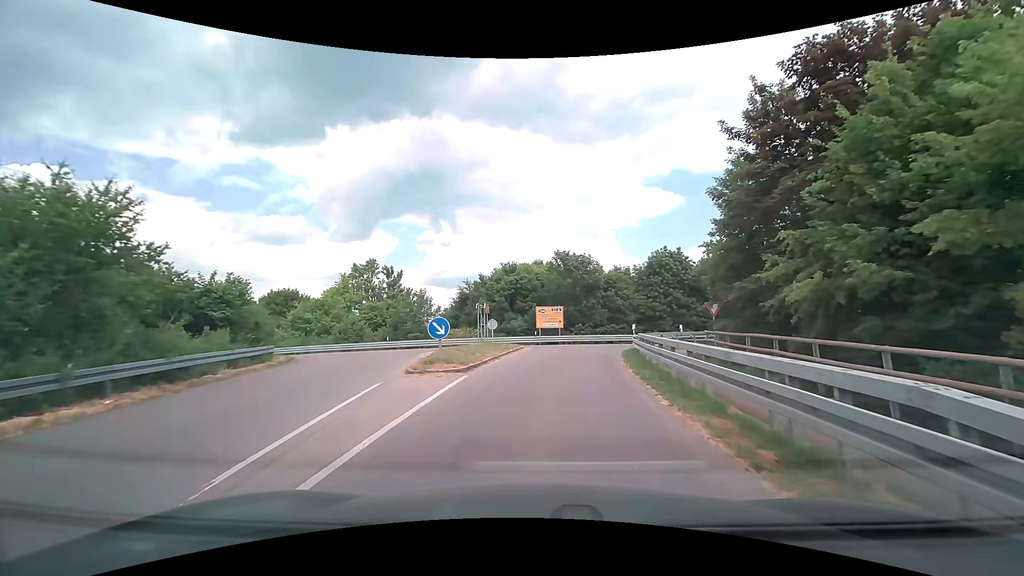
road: tertiary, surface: asphalt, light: Day
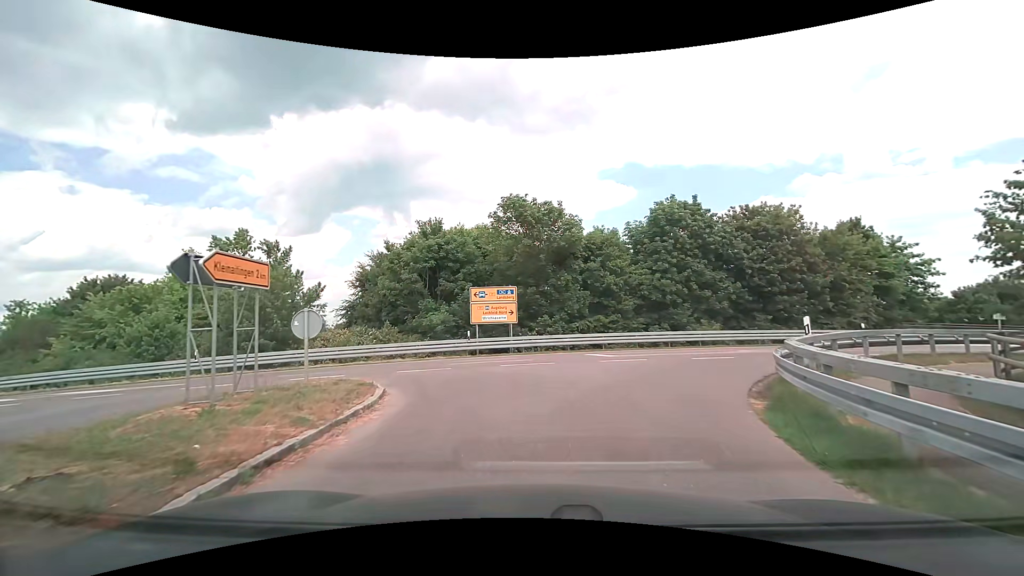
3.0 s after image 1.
(+1.1, +19.7) m; +5°
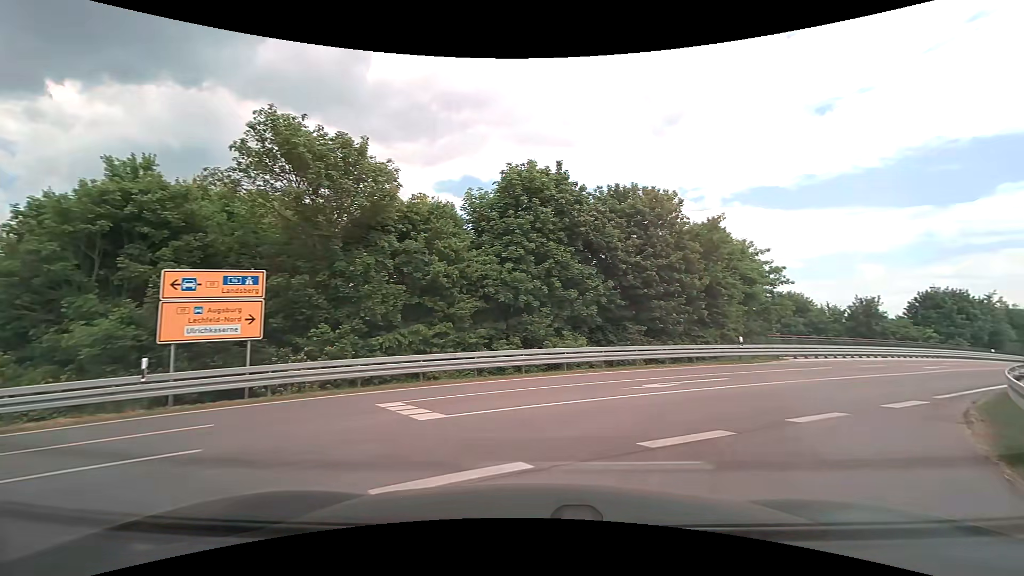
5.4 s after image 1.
(+1.2, +11.3) m; +18°
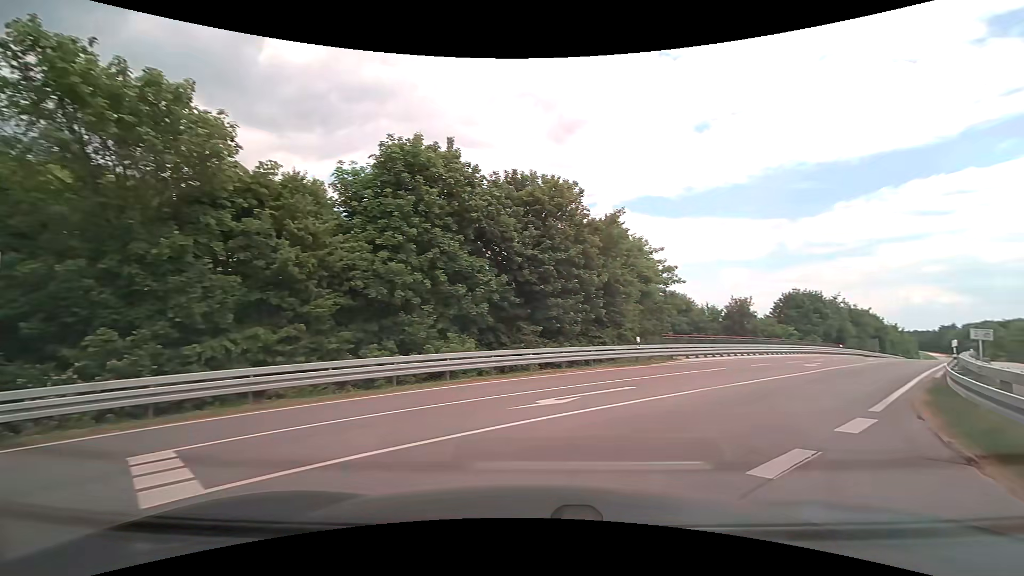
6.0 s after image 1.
(+0.3, +3.3) m; +11°
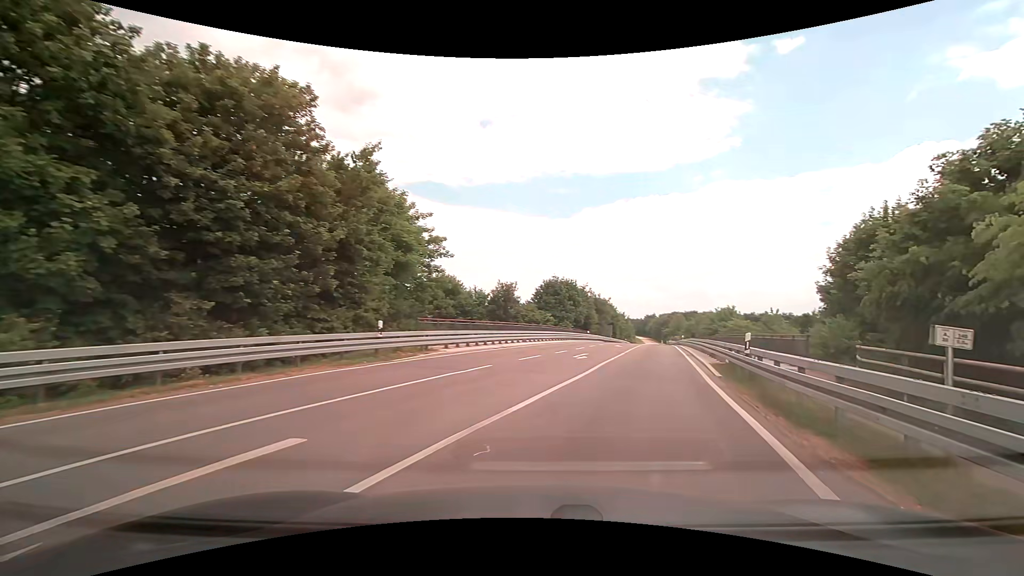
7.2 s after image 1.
(+1.7, +7.5) m; +26°
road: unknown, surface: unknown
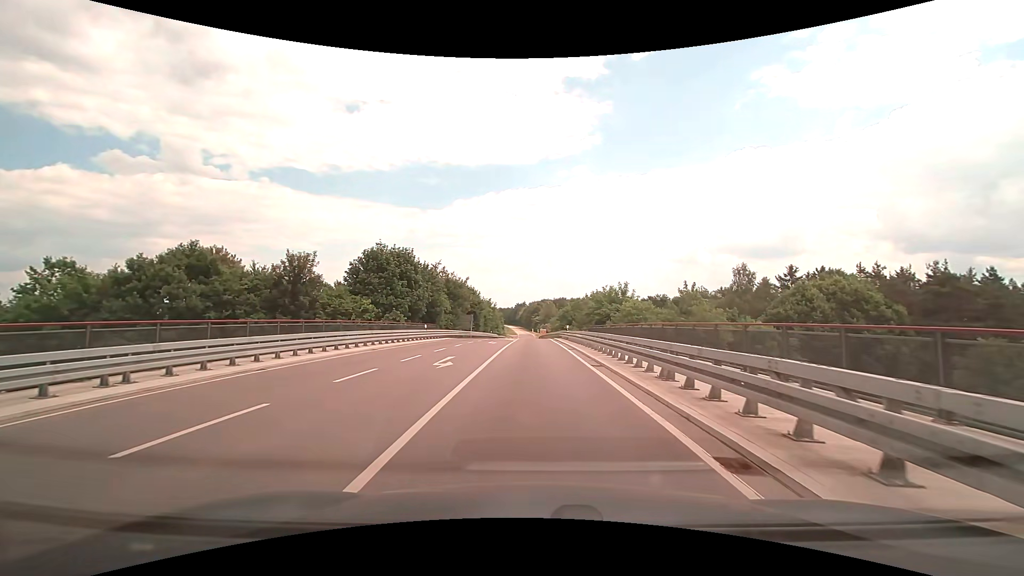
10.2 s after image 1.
(+5.5, +24.4) m; +16°
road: tertiary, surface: asphalt
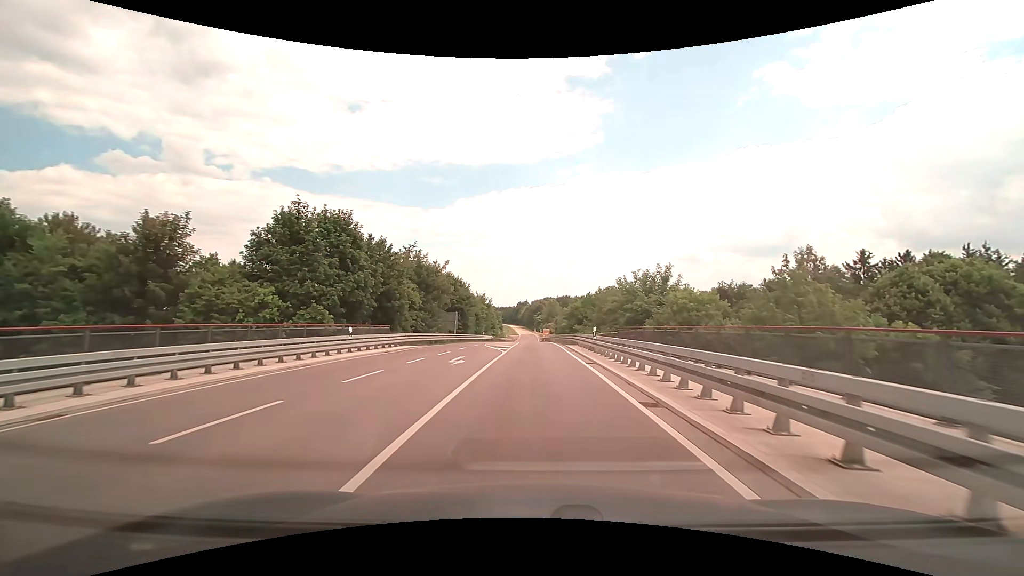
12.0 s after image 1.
(-0.1, +17.6) m; -1°
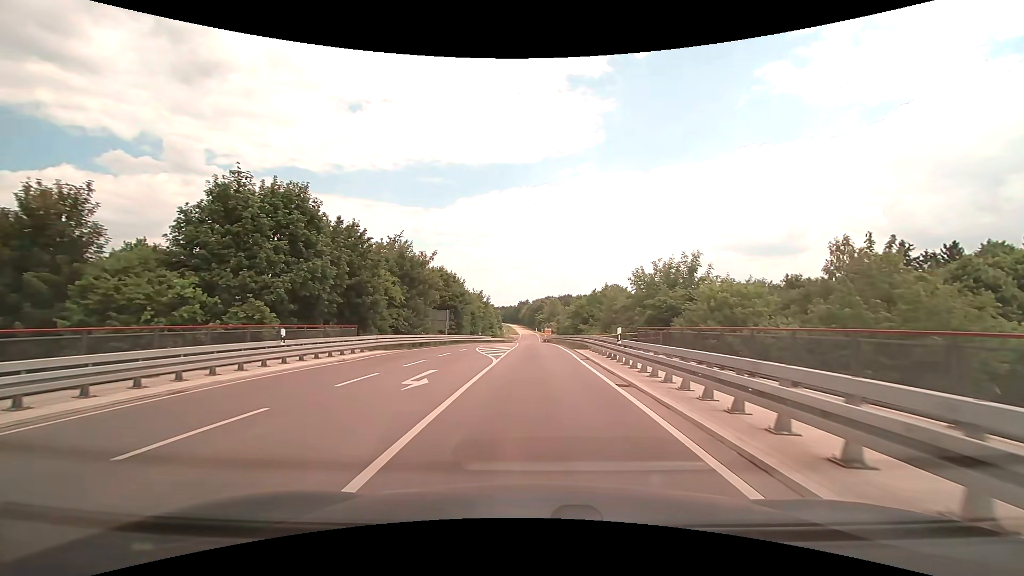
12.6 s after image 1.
(0.0, +6.7) m; 0°
(0, +10) (0, +20) (0, +30) (0, +40) (0, +50) (0, +60) (-1, +70) (-1, +80) (-1, +90) (-1, +100) m
